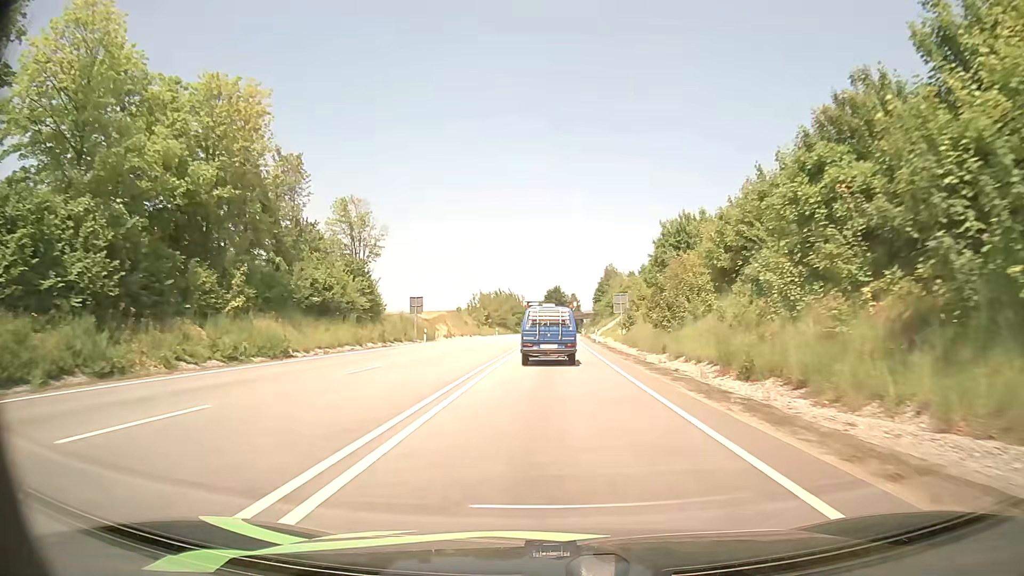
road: primary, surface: asphalt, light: Day
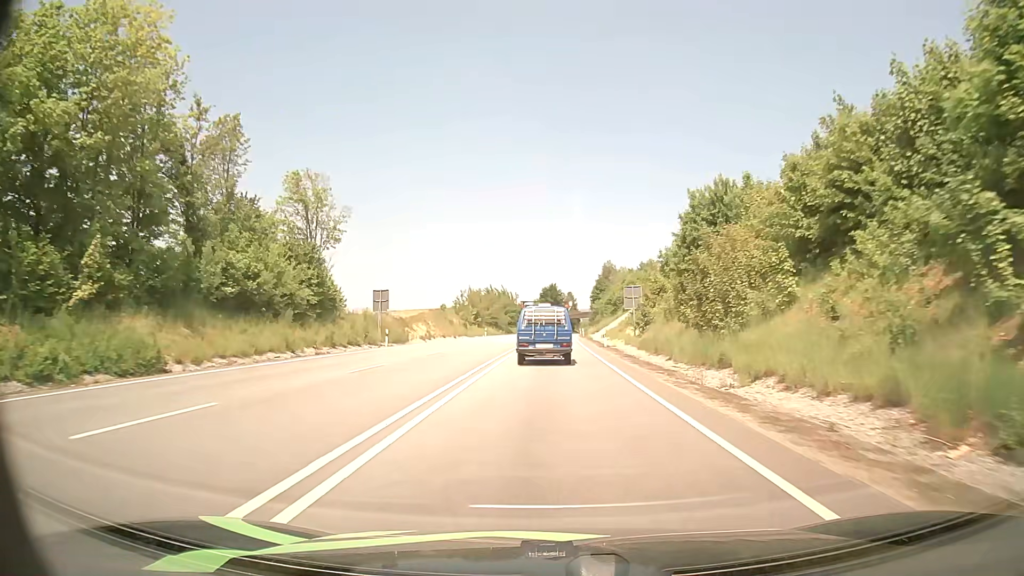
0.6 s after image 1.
(0.0, +11.5) m; 0°
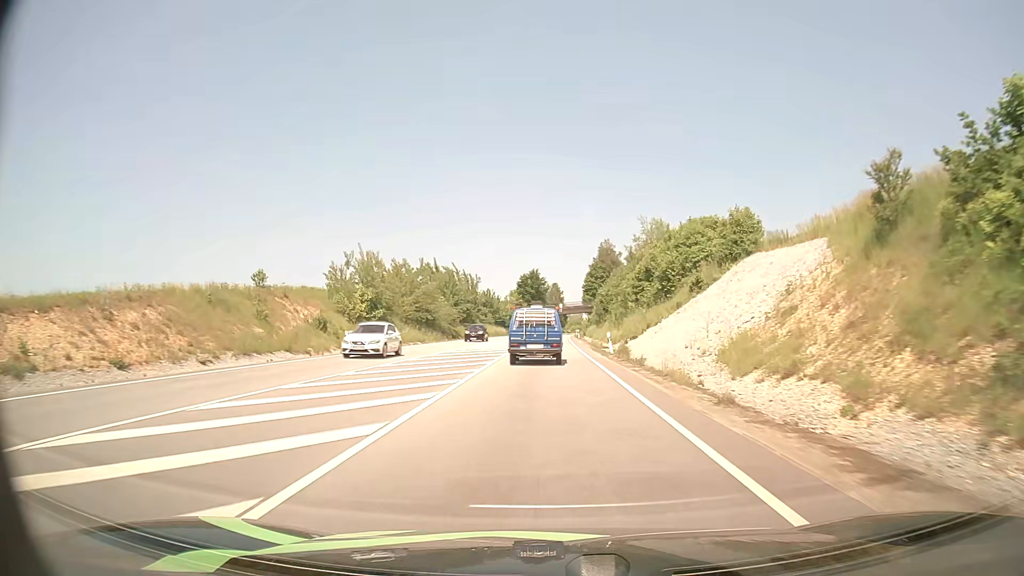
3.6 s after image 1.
(+0.7, +57.9) m; +1°
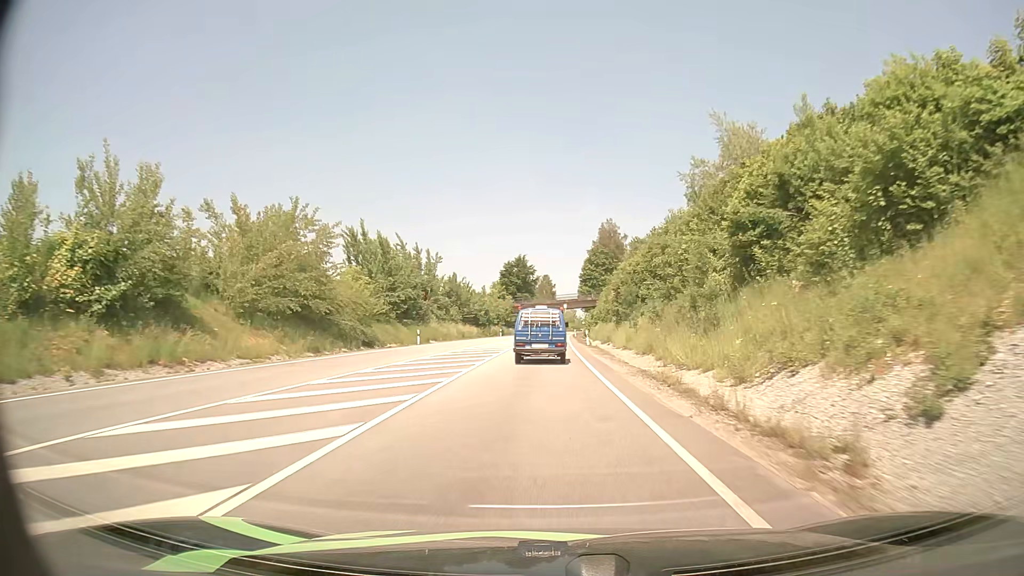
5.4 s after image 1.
(+0.2, +35.2) m; +1°
(0, +10) (0, +20) (0, +30) (0, +40) (0, +50) (0, +60) (0, +70) (0, +80) (+1, +90) (+1, +100) m
